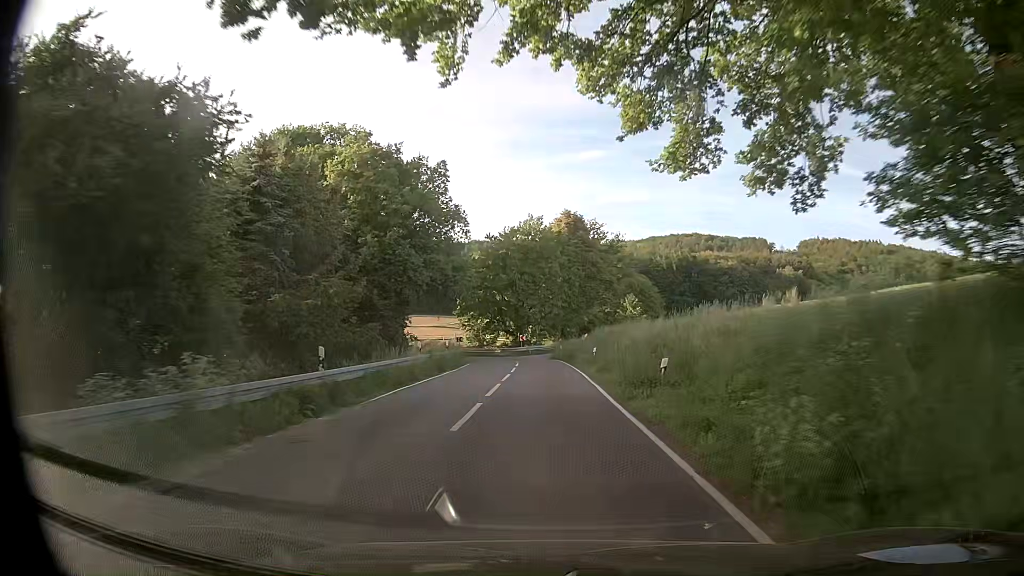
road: secondary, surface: asphalt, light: Day
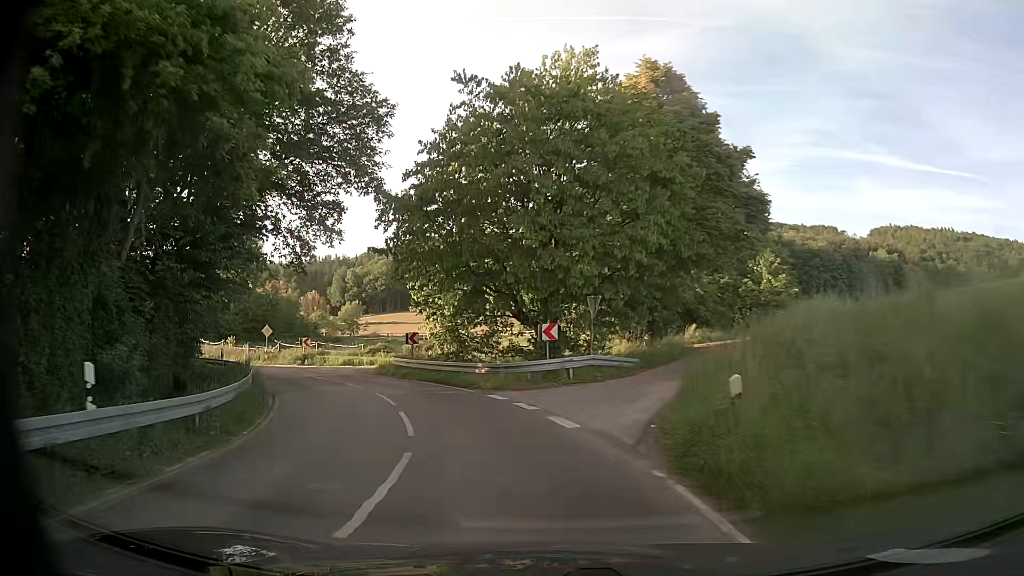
(-0.3, +40.6) m; -4°
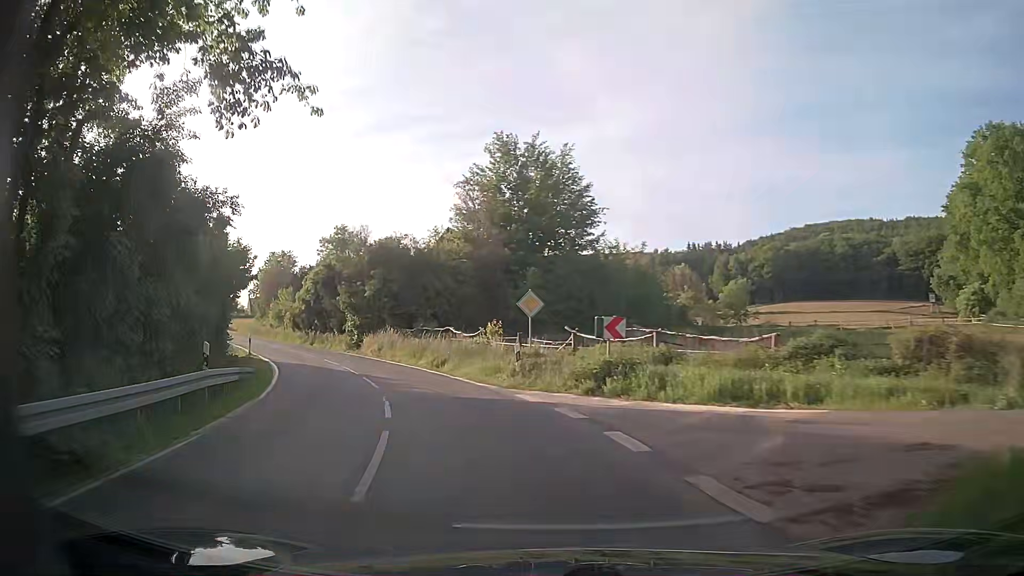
(-7.4, +28.0) m; -31°
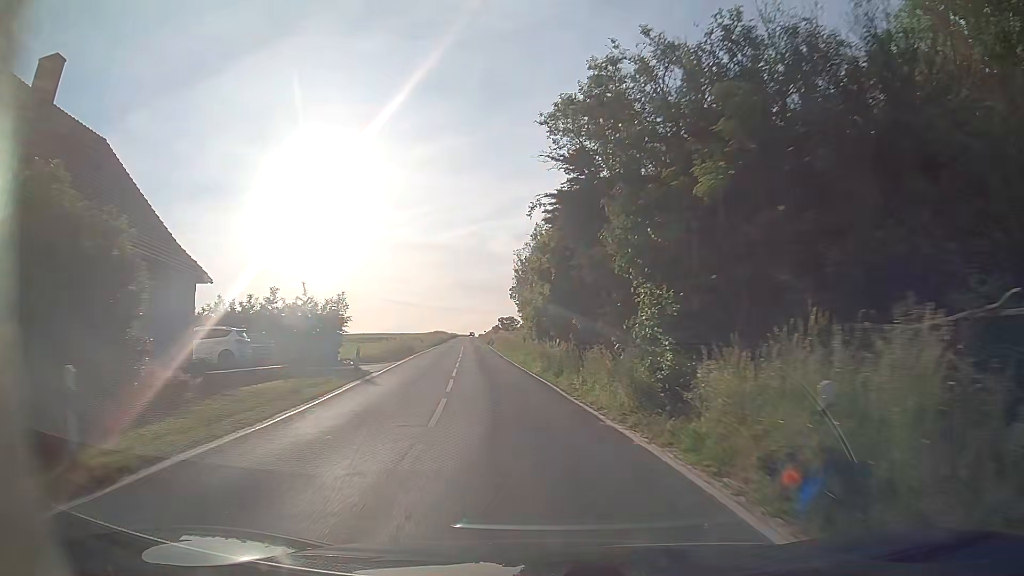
(-8.5, +29.8) m; -28°
(-1, +10) (-2, +20) (-3, +30) (-4, +40) (-5, +50) (-7, +60) (-8, +70) (-9, +79) (-10, +89) (-12, +99) m
